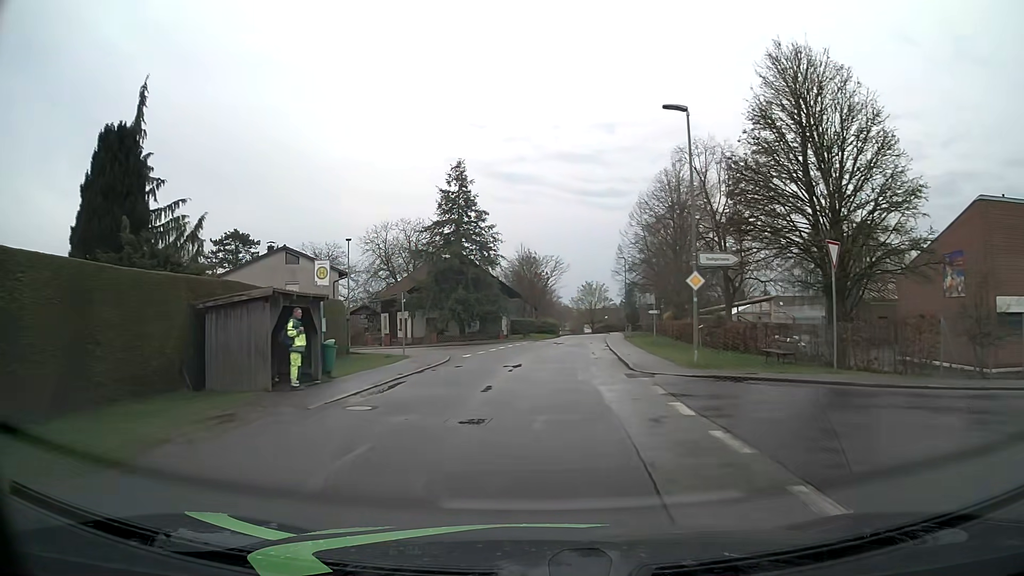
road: residential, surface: asphalt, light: Day
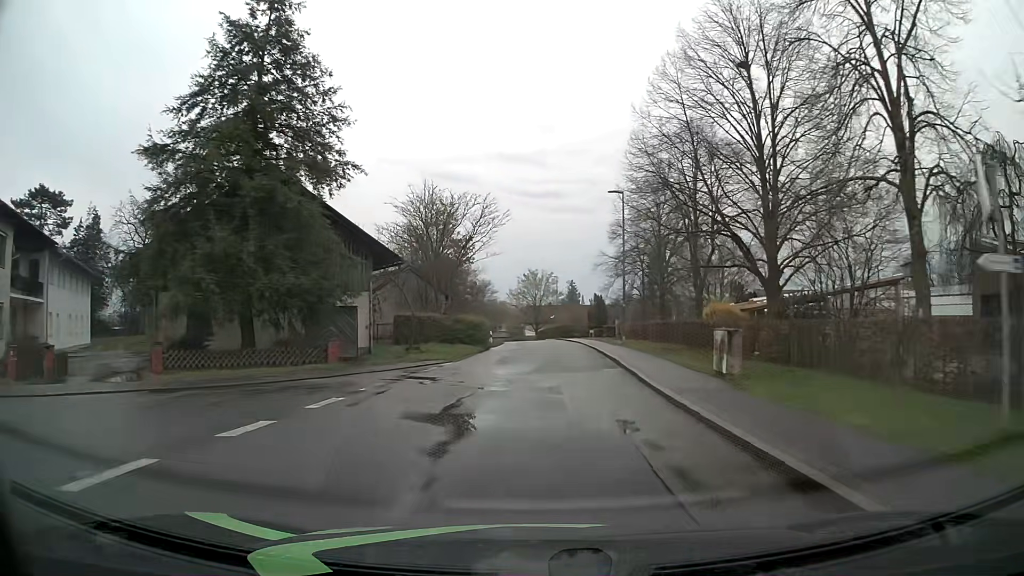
(+1.5, +35.9) m; +5°
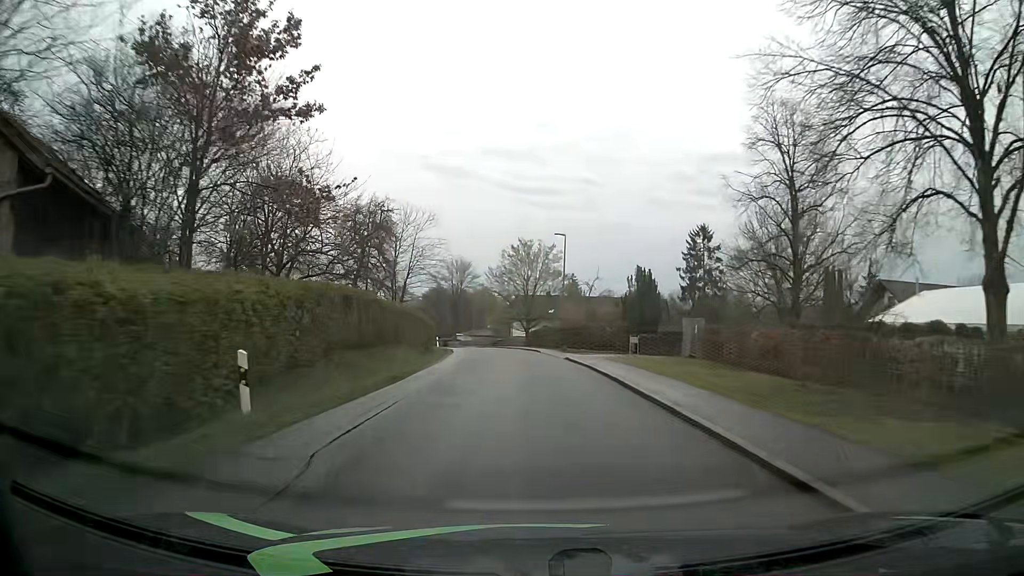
(+0.8, +38.9) m; 0°
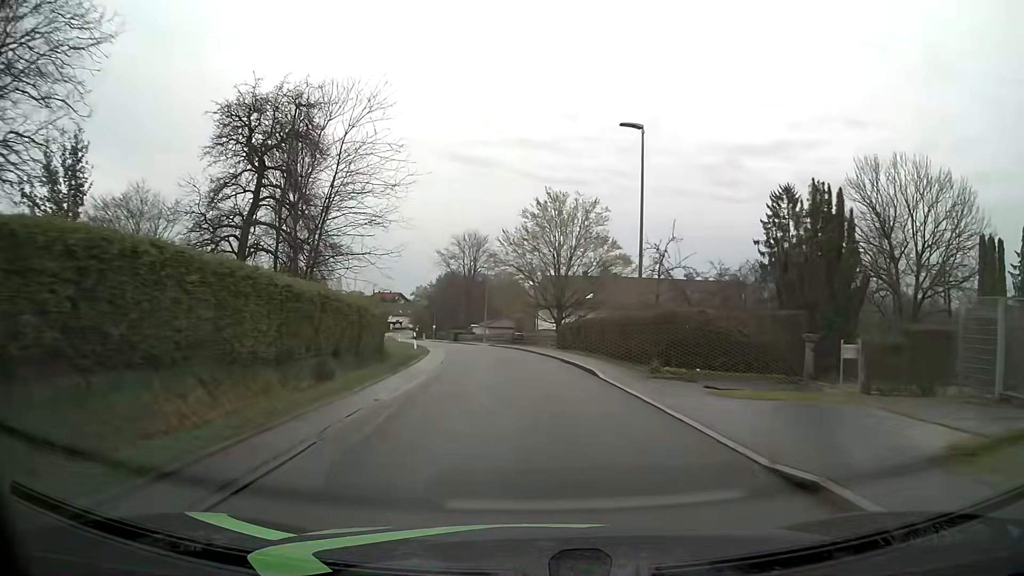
(-0.4, +24.1) m; -2°
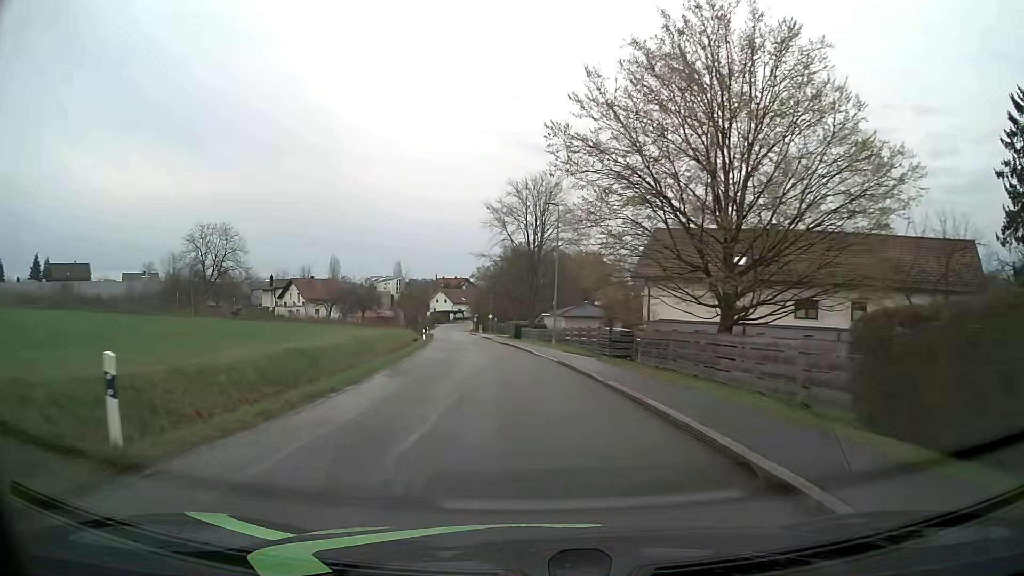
(-1.6, +33.0) m; -7°
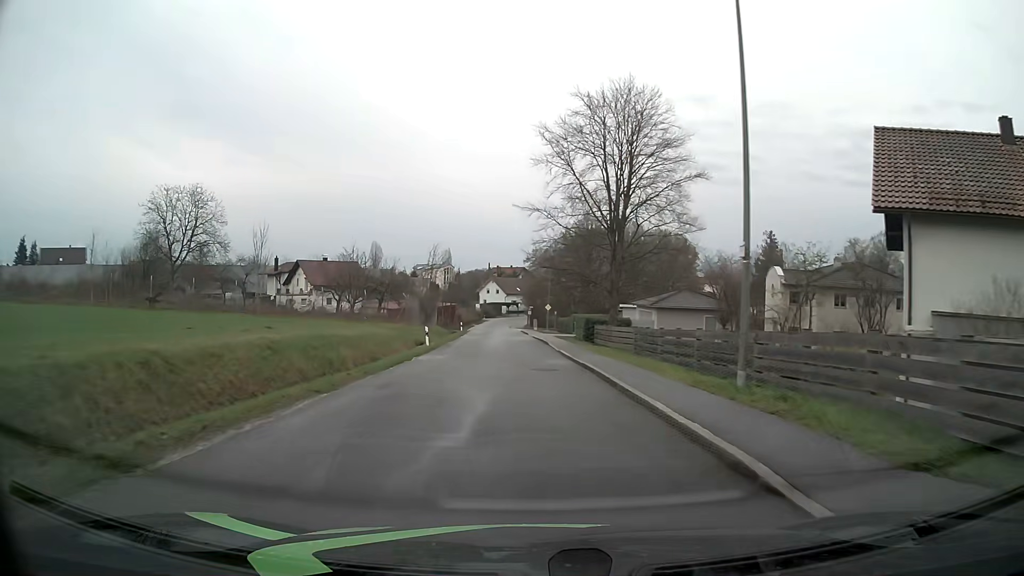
(-1.2, +25.5) m; -5°
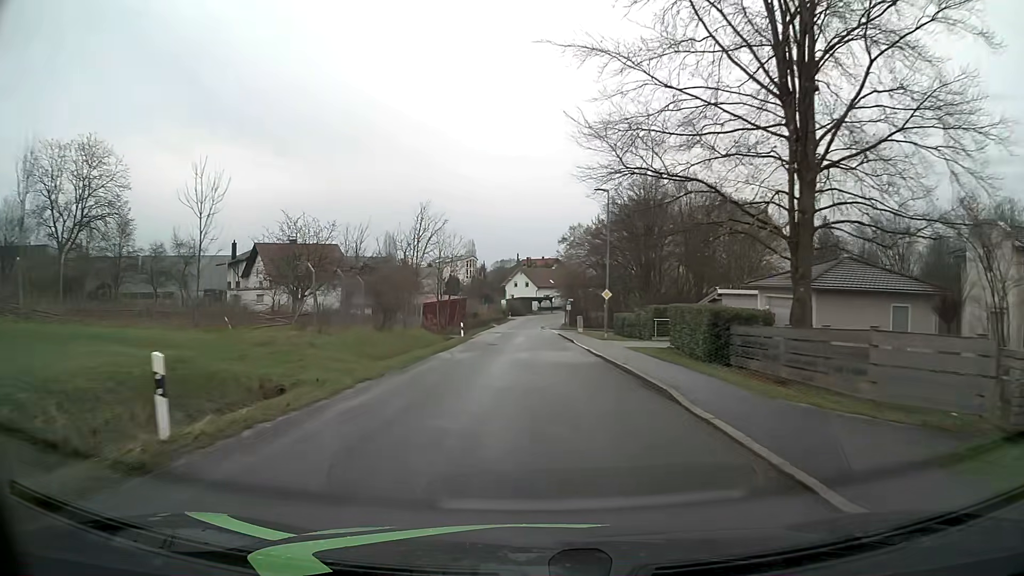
(-0.7, +25.9) m; -3°
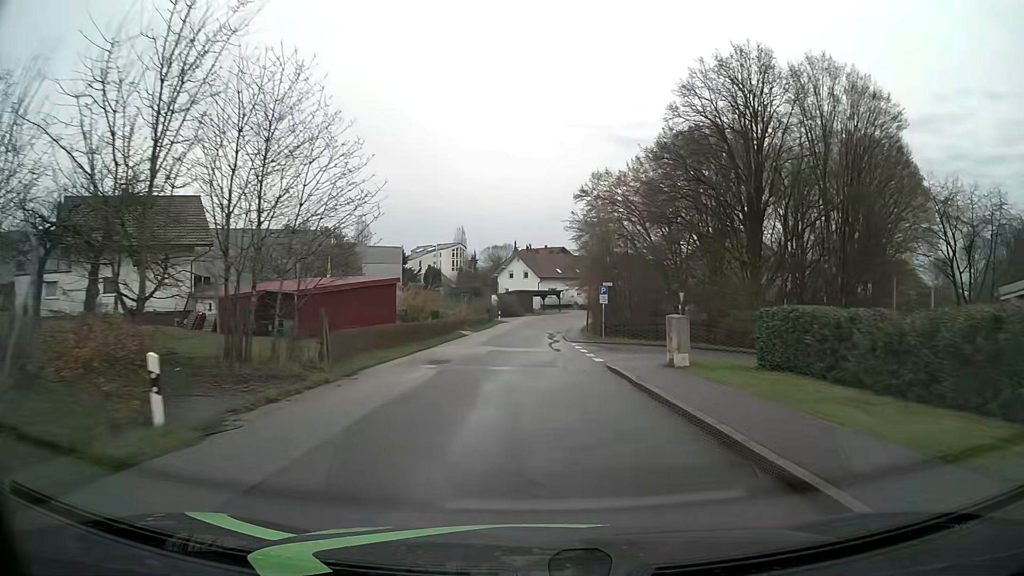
(0.0, +33.9) m; 0°
(0, +10) (0, +20) (0, +30) (0, +40) (0, +50) (+1, +60) (+2, +70) (+4, +80) (+8, +89) (+14, +97) m
